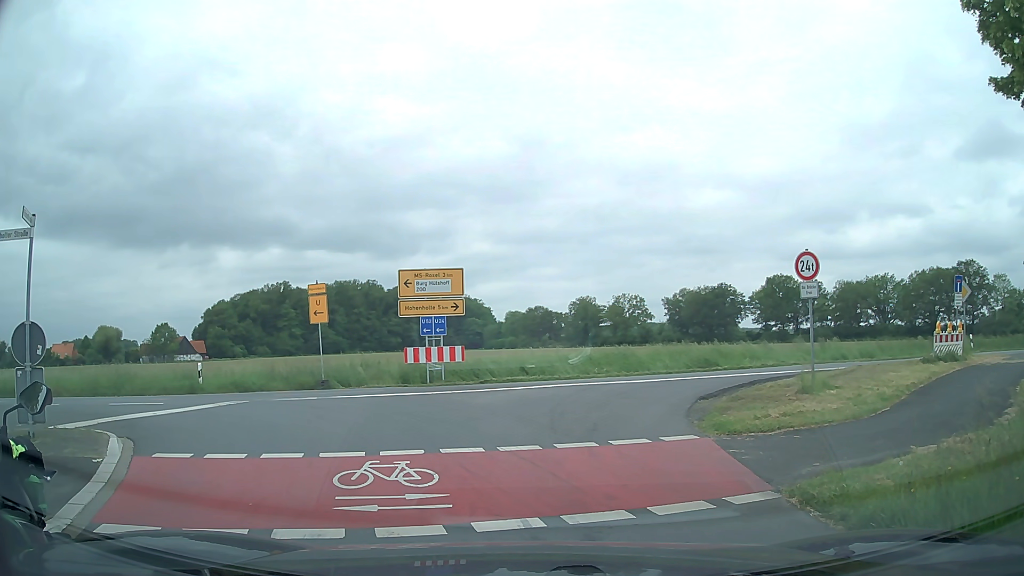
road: secondary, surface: asphalt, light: Day
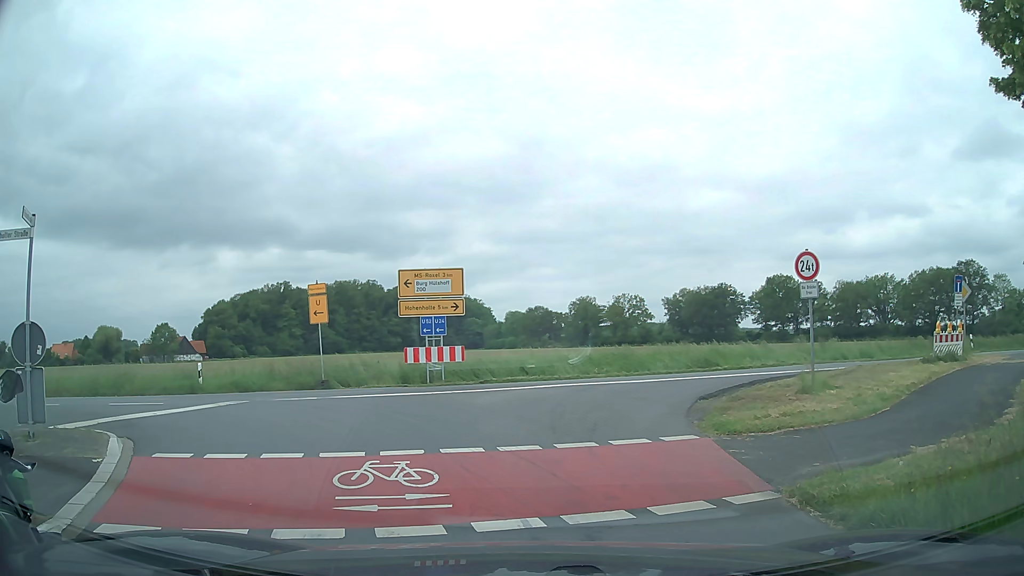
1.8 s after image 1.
(0.0, 0.0) m; 0°
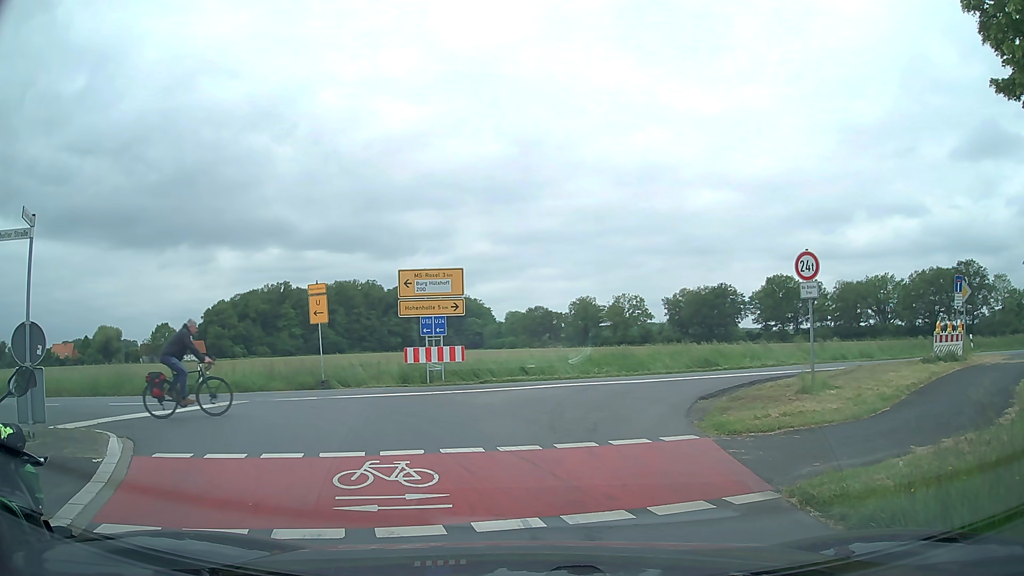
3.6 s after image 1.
(0.0, 0.0) m; 0°
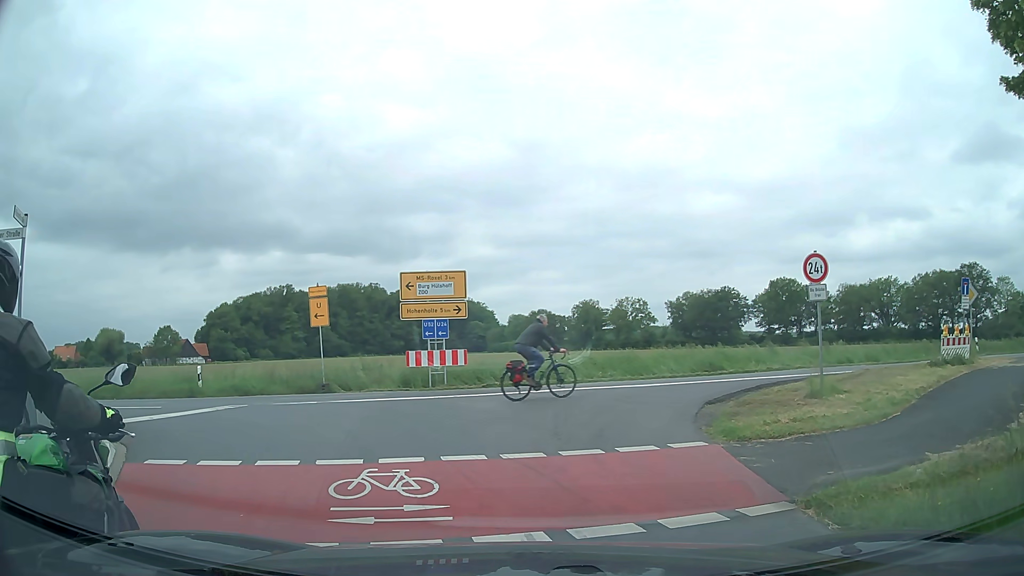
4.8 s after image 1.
(0.0, +0.3) m; 0°
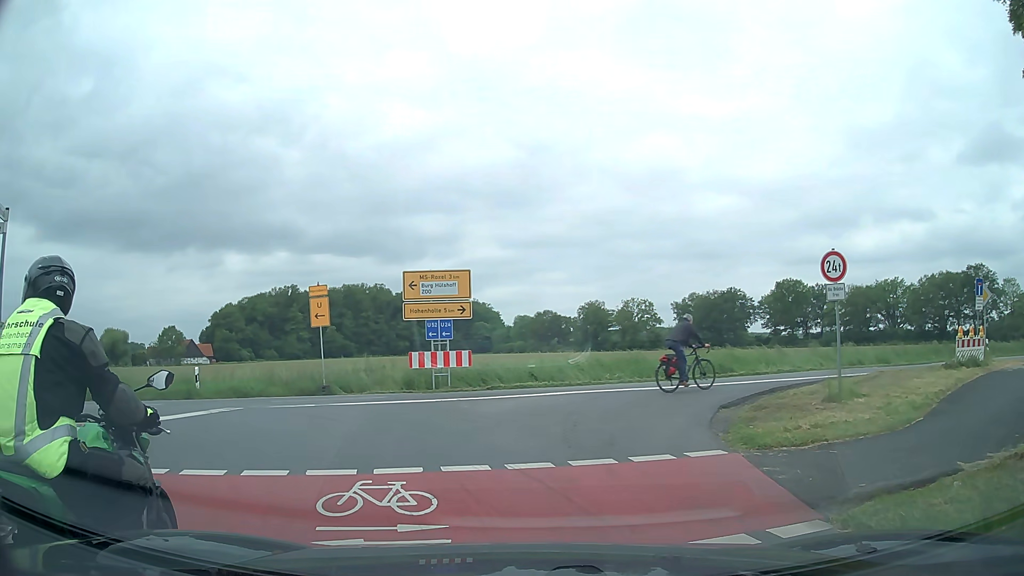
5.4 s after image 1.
(0.0, +0.6) m; 0°
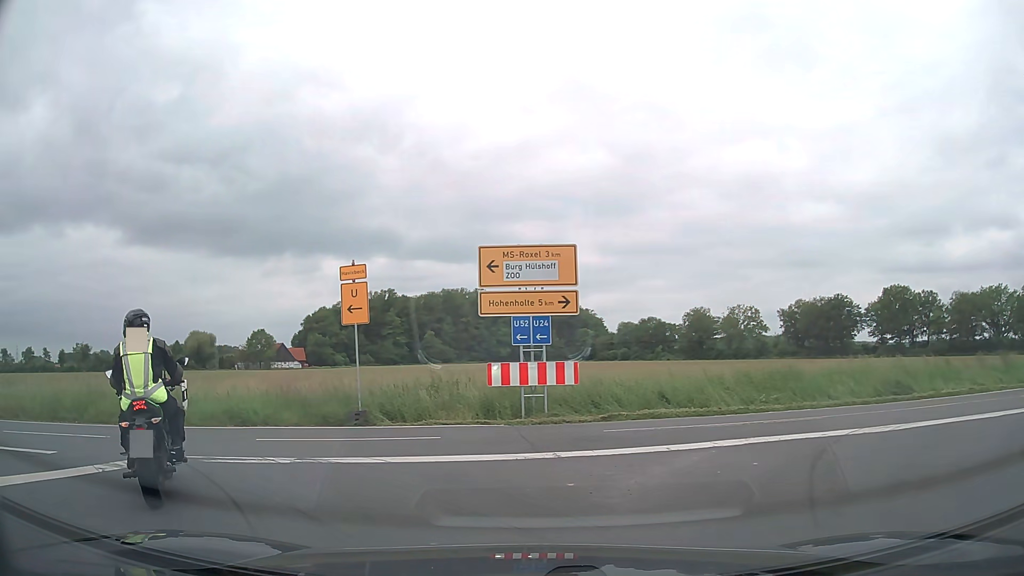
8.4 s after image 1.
(-0.4, +7.1) m; -9°
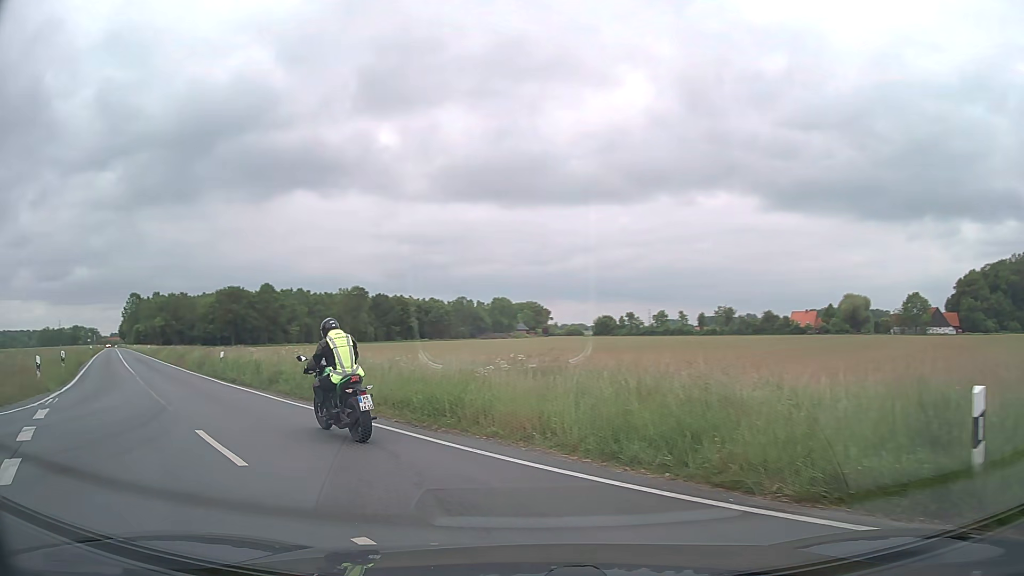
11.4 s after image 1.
(-4.7, +9.4) m; -55°
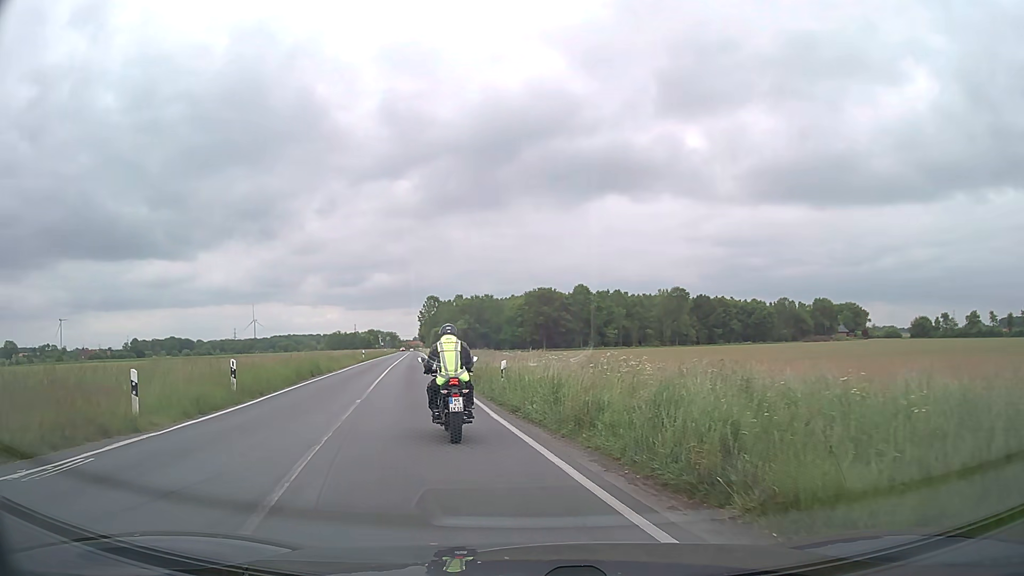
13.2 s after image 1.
(-3.0, +9.8) m; -28°
(-1, +10) (-3, +20) (-5, +30) (-7, +39) (-8, +49) (-10, +59) (-12, +69) (-13, +79) (-15, +89) (-17, +99) m
